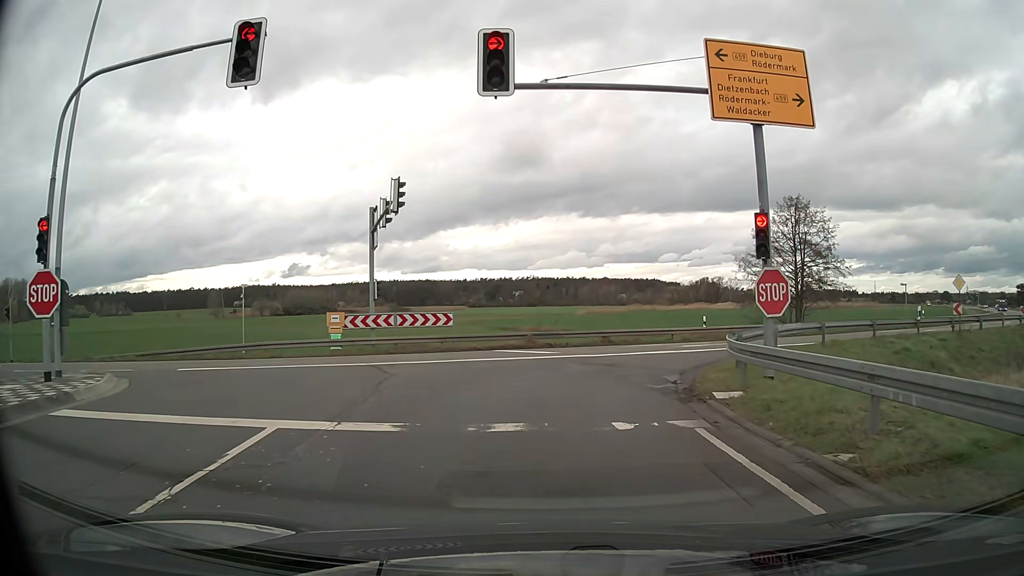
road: tertiary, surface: asphalt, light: Day
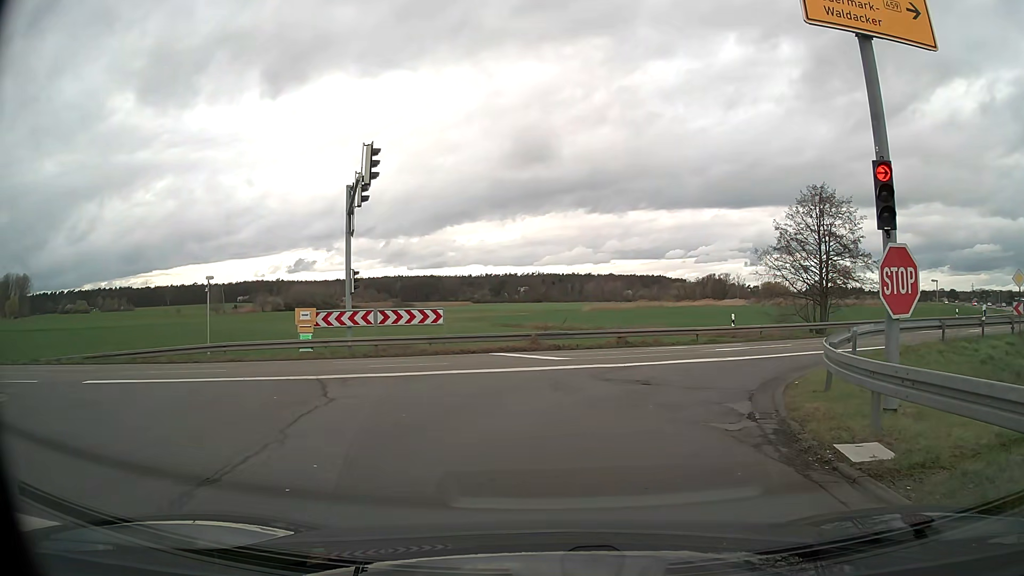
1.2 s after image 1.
(0.0, +4.1) m; 0°
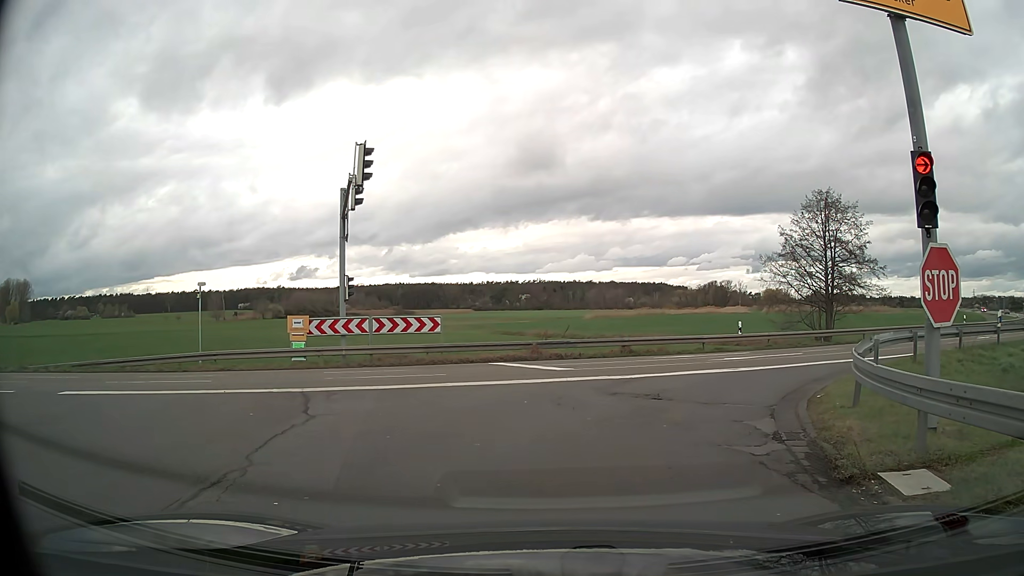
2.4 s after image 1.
(0.0, +0.8) m; +1°
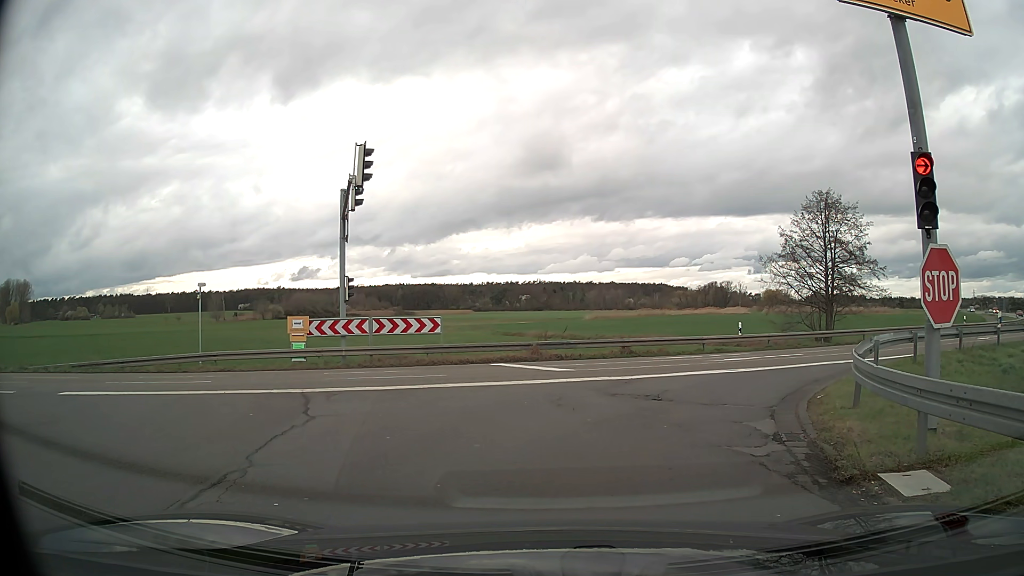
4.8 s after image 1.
(0.0, +0.1) m; 0°
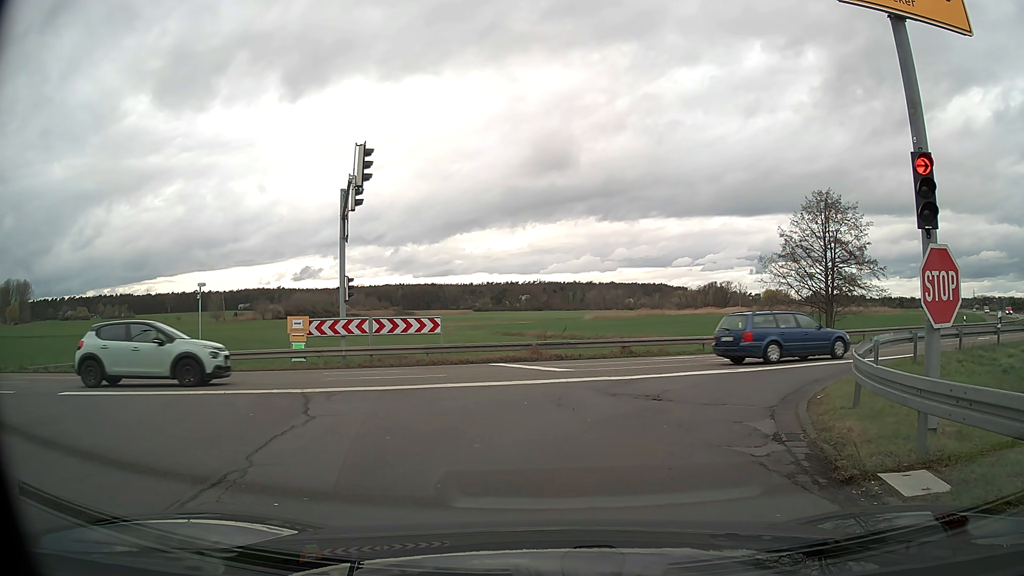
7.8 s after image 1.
(0.0, 0.0) m; 0°
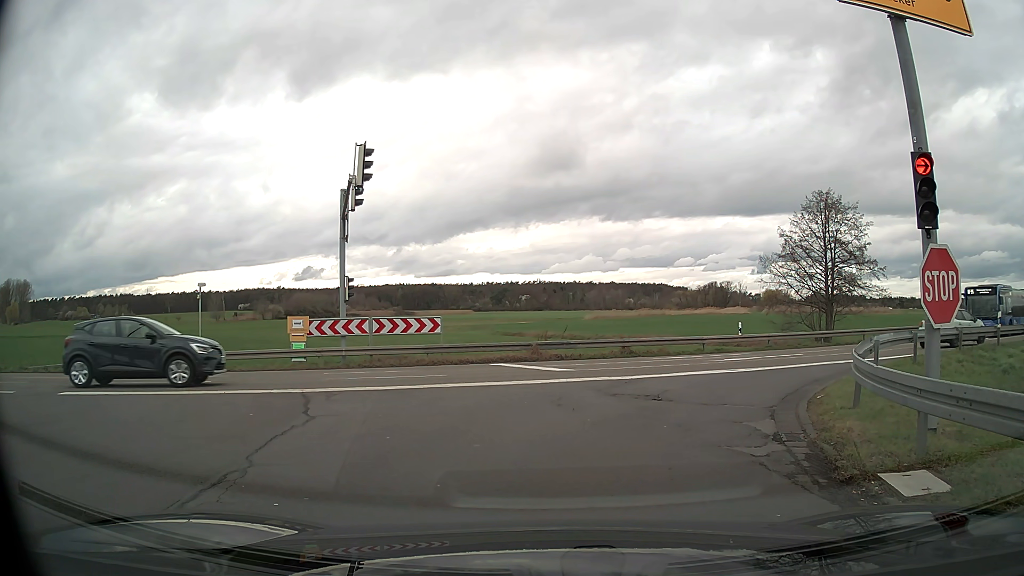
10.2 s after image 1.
(0.0, 0.0) m; 0°
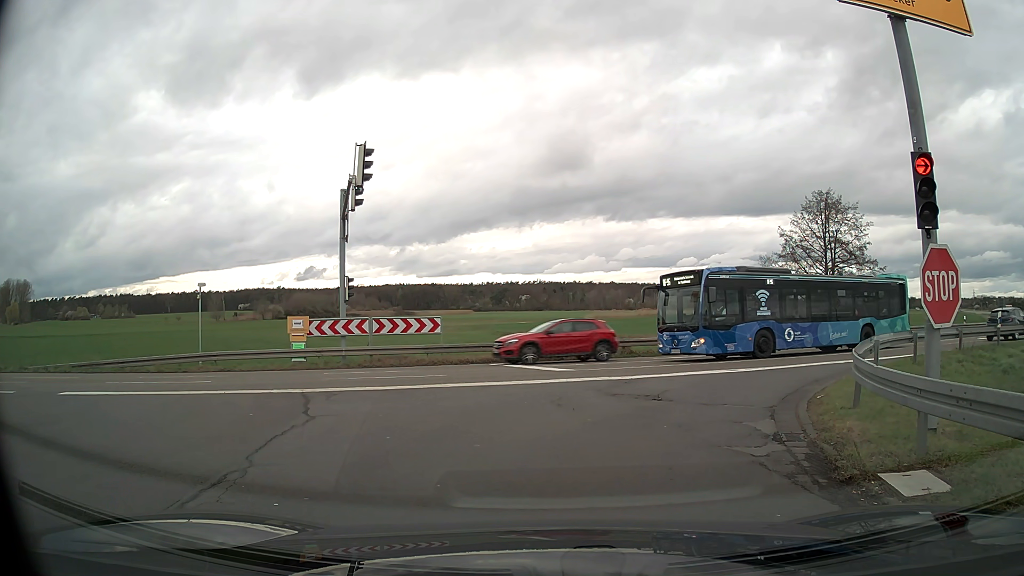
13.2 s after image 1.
(0.0, 0.0) m; 0°
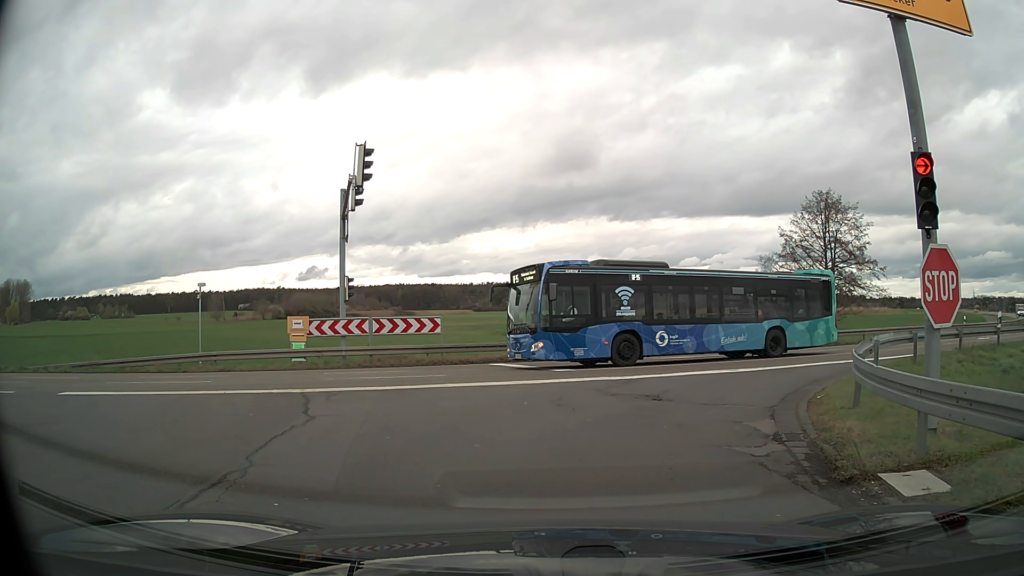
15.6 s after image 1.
(0.0, 0.0) m; 0°
